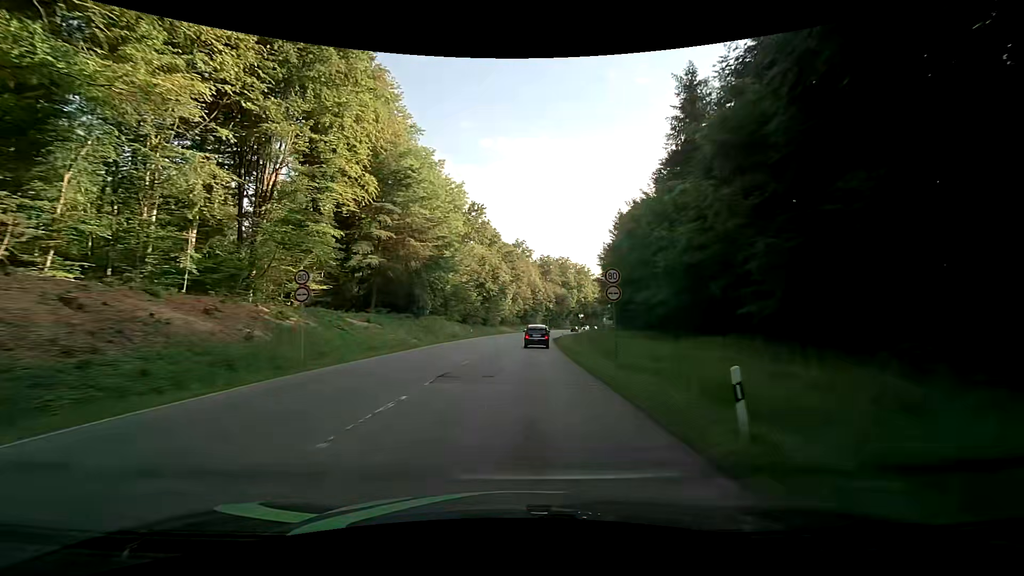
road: secondary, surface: asphalt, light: Day
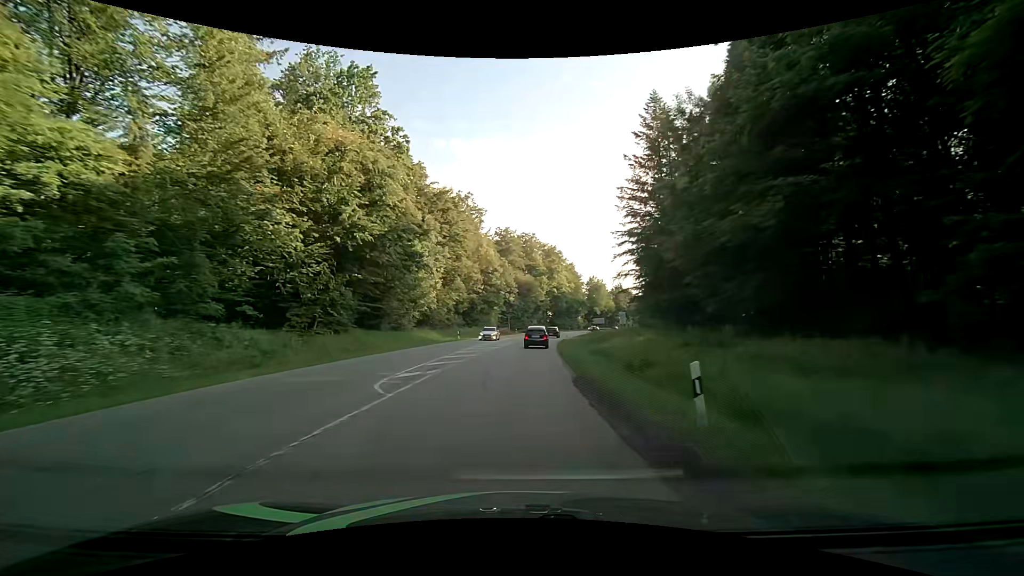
(+2.0, +54.5) m; +5°
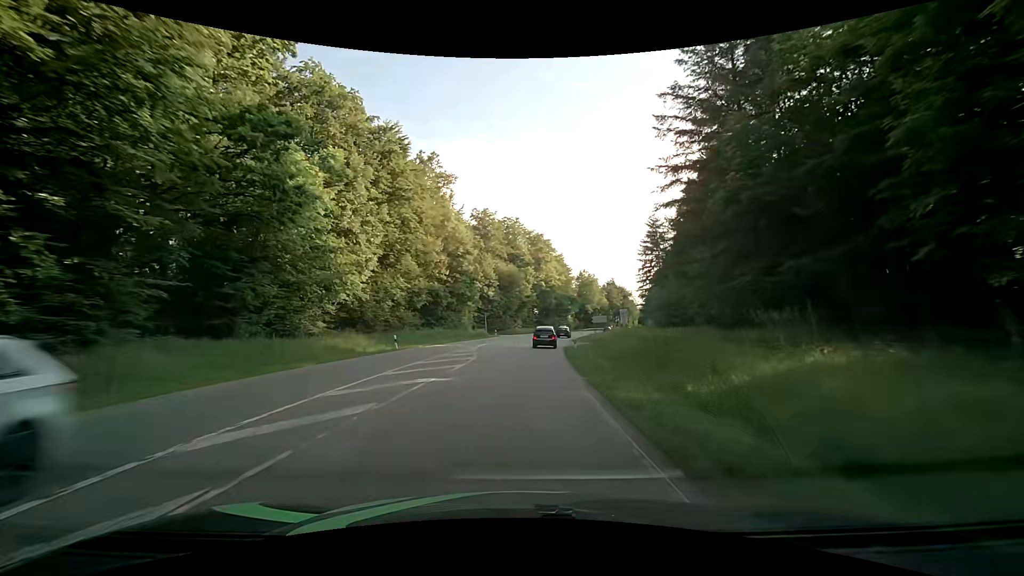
(+0.4, +21.6) m; +2°
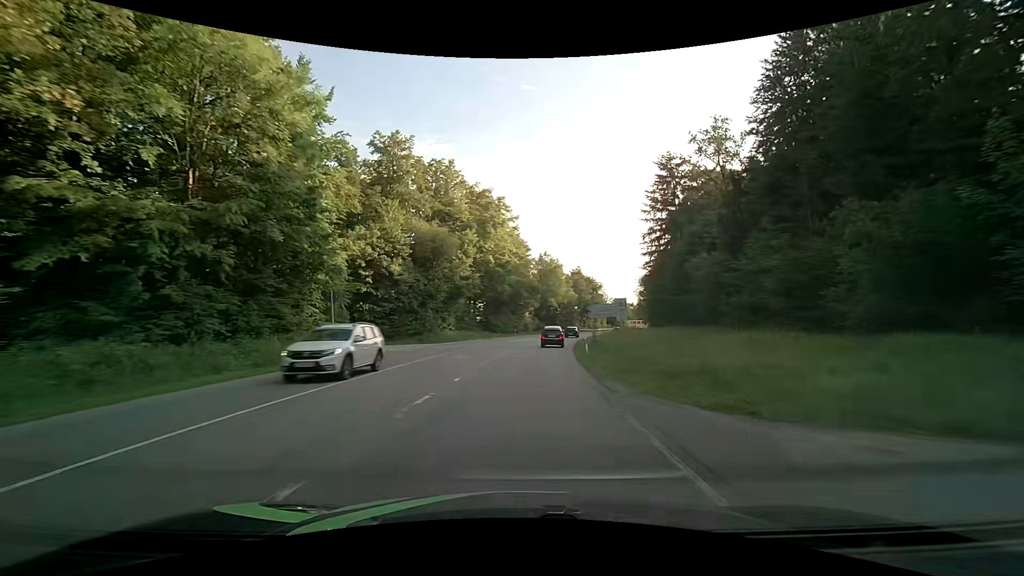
(+2.0, +42.9) m; +6°
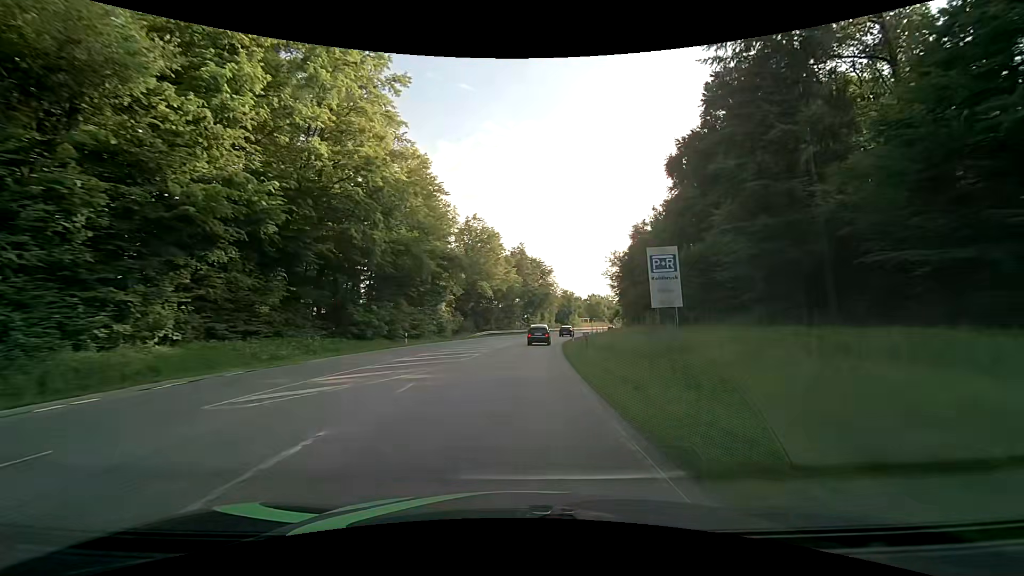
(+2.8, +42.4) m; +8°
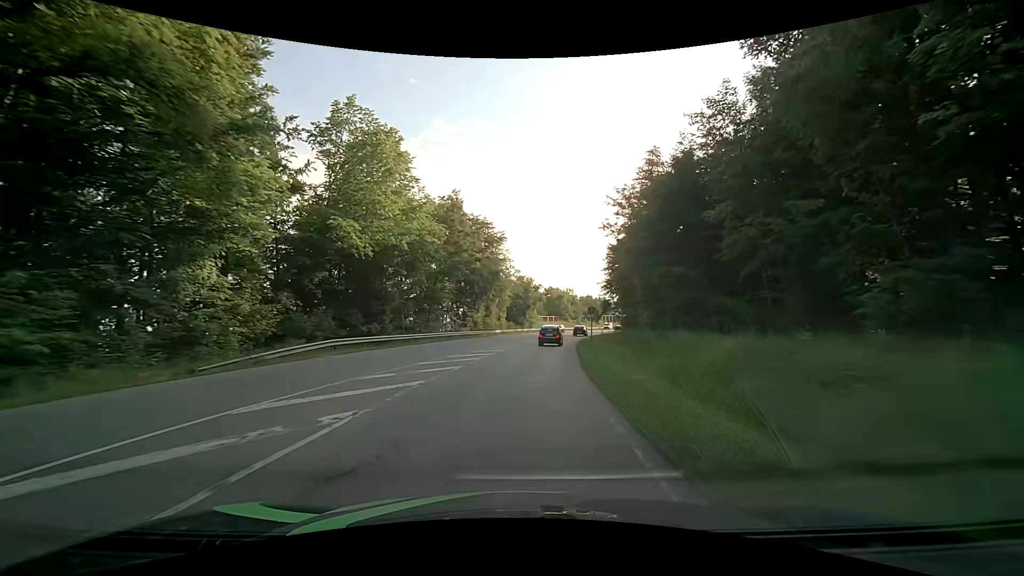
(+2.1, +42.0) m; +6°
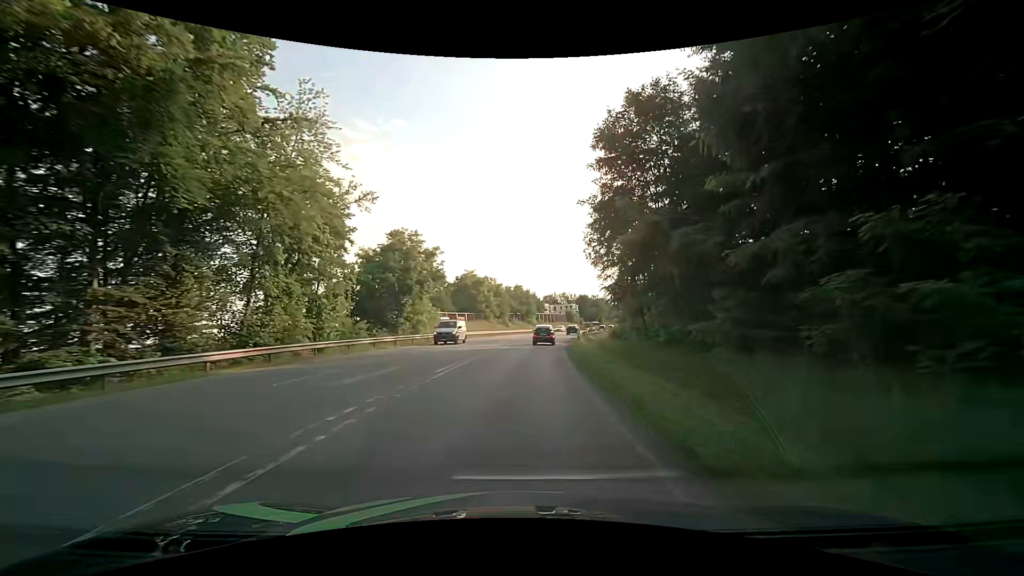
(+4.7, +50.7) m; +10°
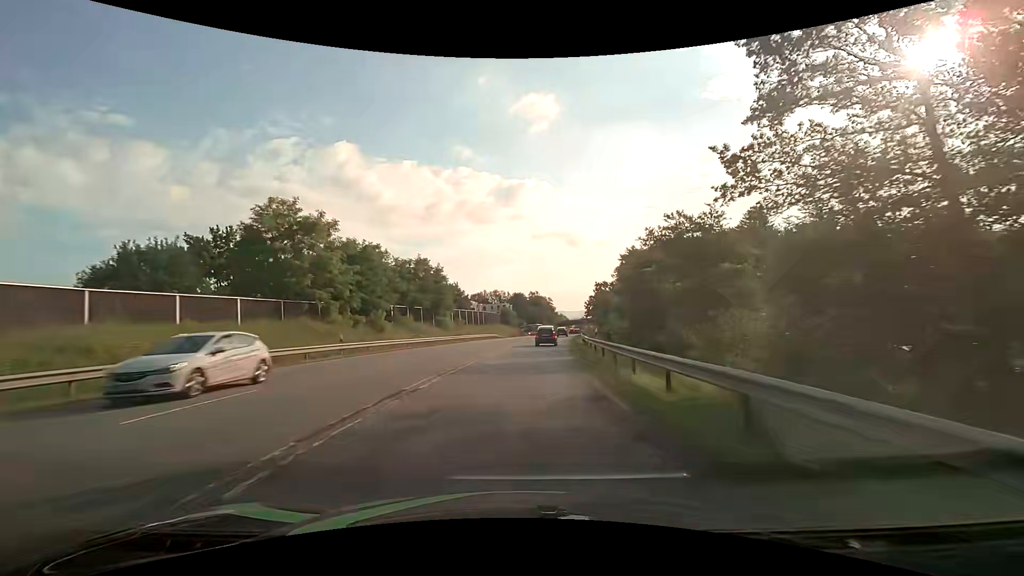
(+3.5, +51.6) m; +8°
(0, +10) (+1, +20) (+1, +30) (+2, +40) (+4, +50) (+5, +60) (+6, +70) (+8, +80) (+9, +89) (+10, +99) m
